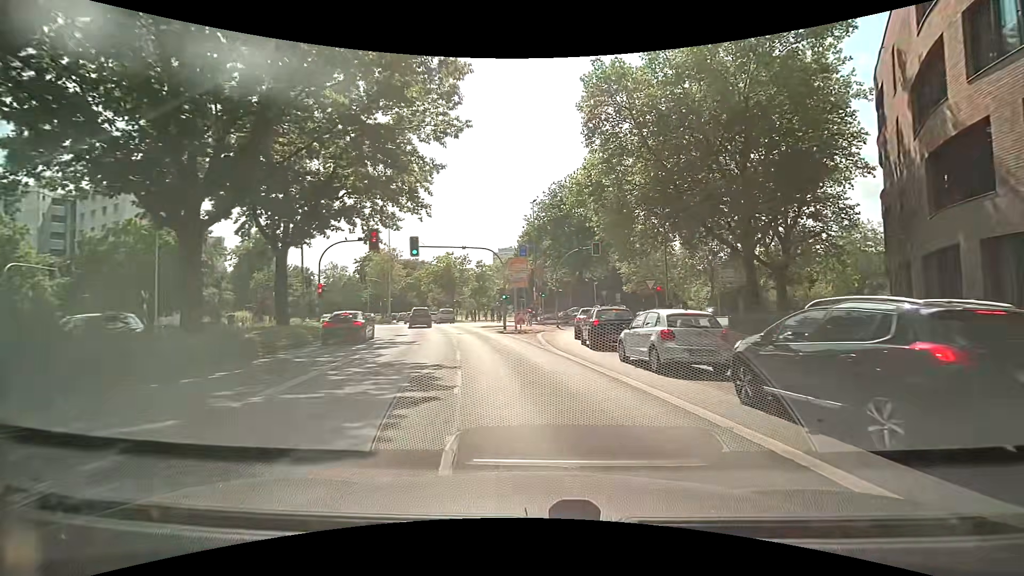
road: secondary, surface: asphalt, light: Day
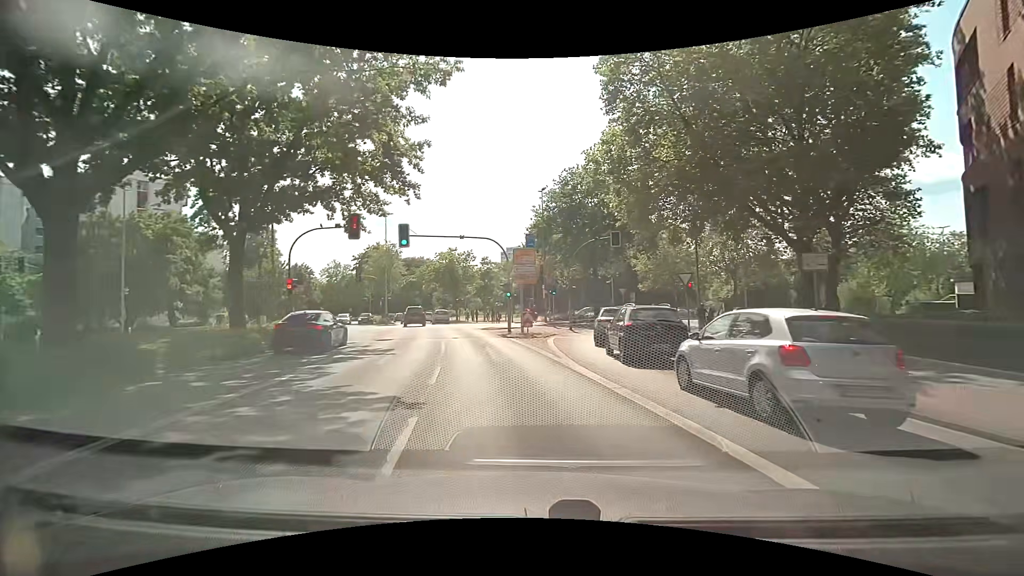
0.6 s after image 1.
(0.0, +5.0) m; +1°
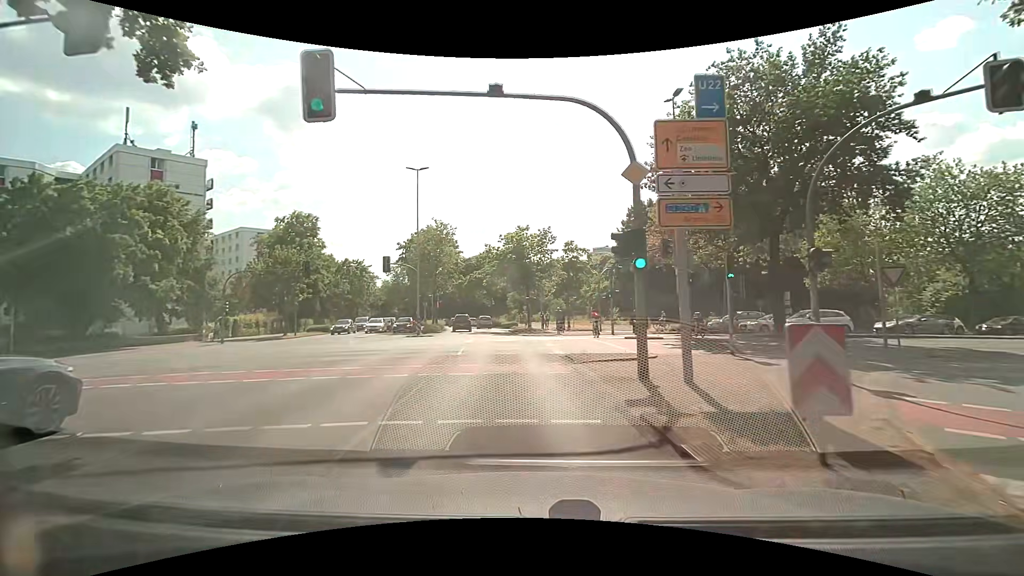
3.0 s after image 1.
(-2.0, +20.7) m; -10°
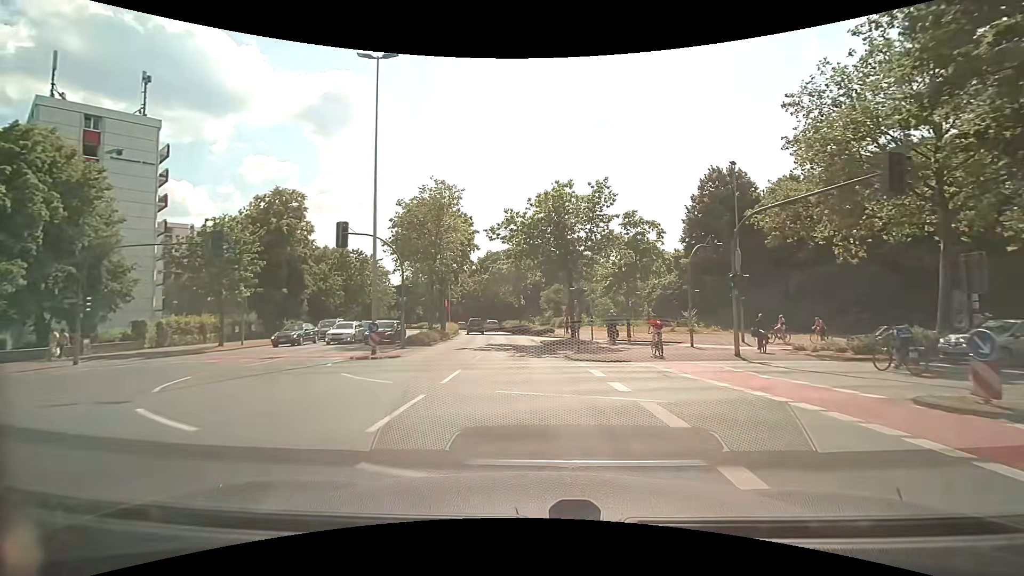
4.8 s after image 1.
(-0.8, +17.1) m; -4°
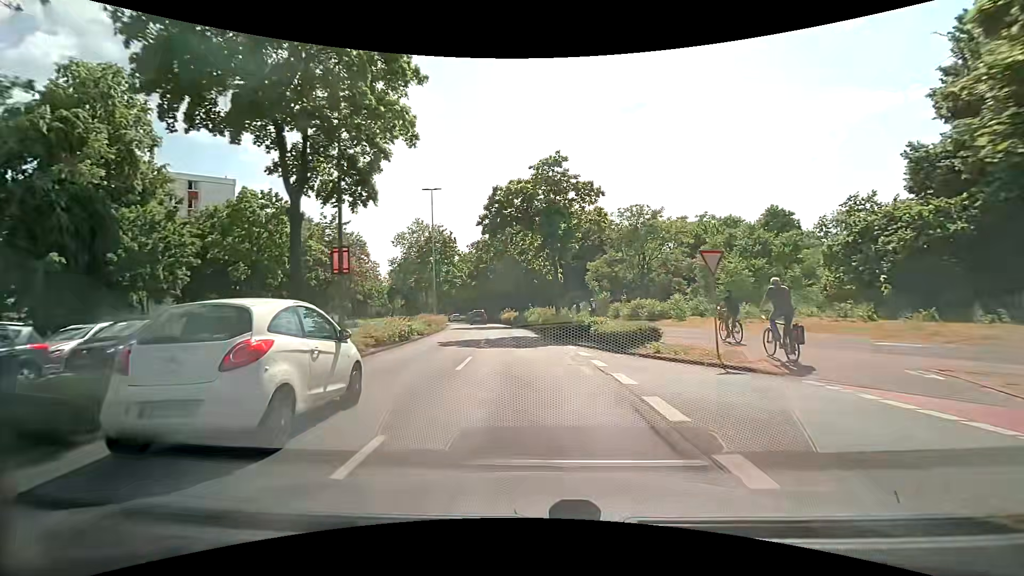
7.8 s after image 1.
(-1.2, +32.1) m; -4°
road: primary
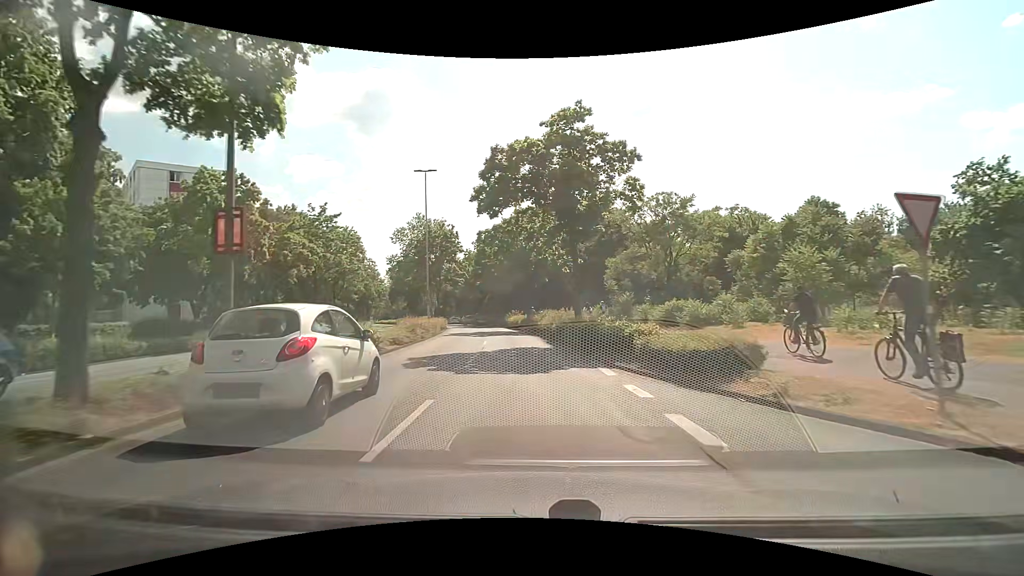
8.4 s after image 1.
(0.0, +6.8) m; -1°
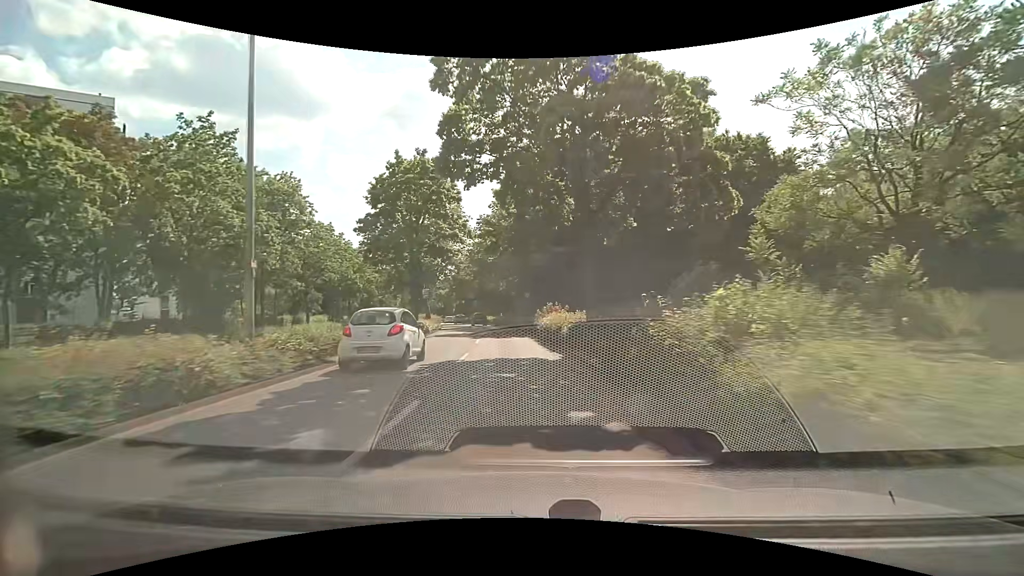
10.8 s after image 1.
(-0.8, +27.4) m; -4°
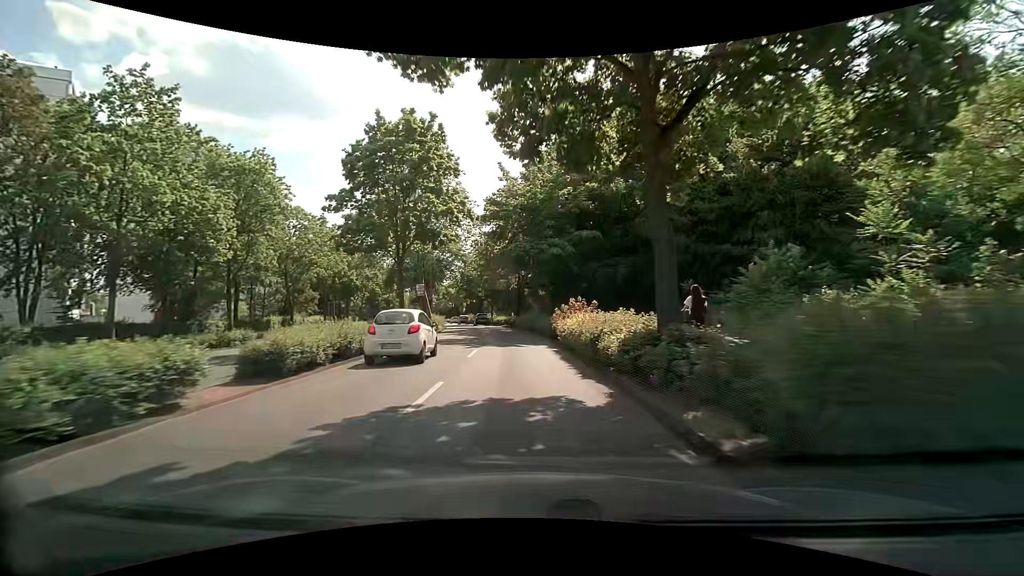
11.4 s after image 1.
(-0.1, +7.1) m; -2°
(0, +10) (-1, +20) (-2, +30) (-3, +40) (-4, +50) (-6, +60) (-8, +69) (-10, +79) (-12, +89) (-15, +99) m
